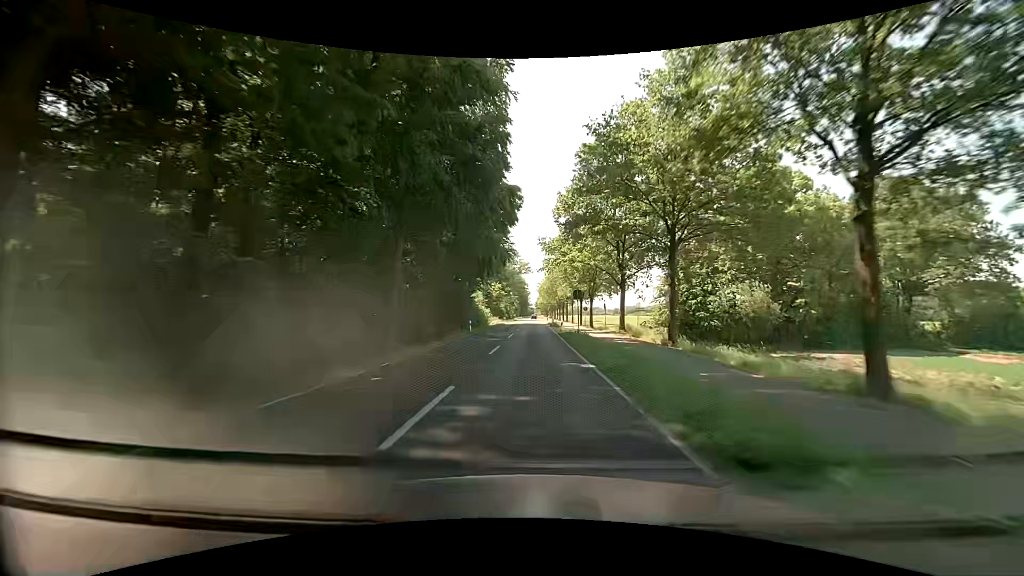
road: secondary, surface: asphalt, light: Day
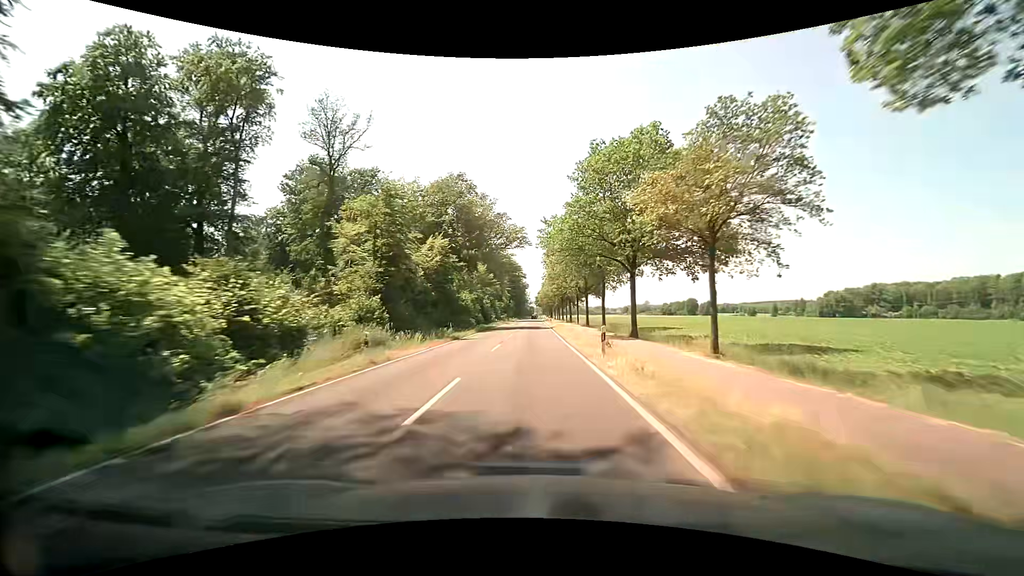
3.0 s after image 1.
(+0.1, +70.9) m; 0°
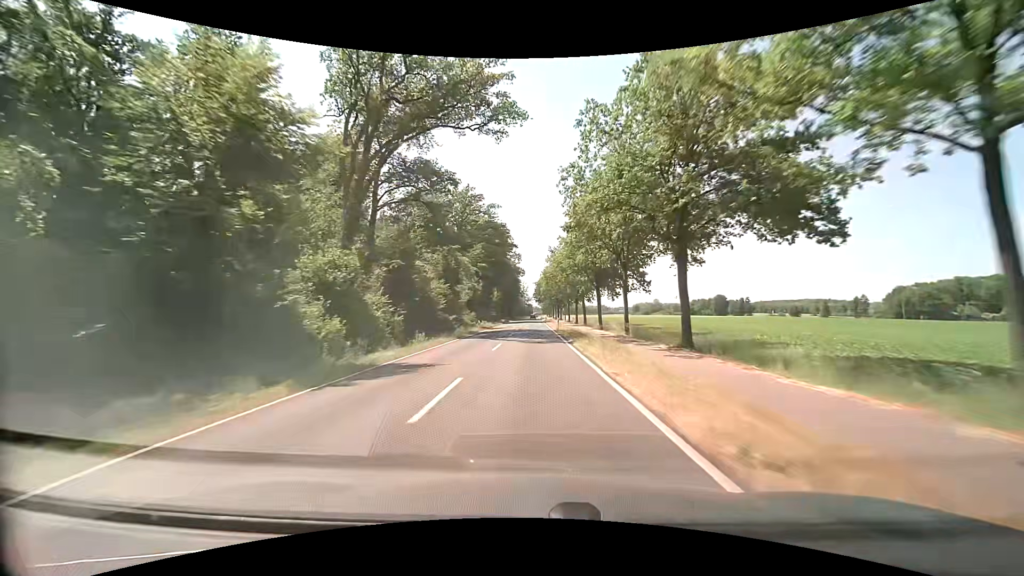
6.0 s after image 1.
(-0.3, +71.9) m; 0°
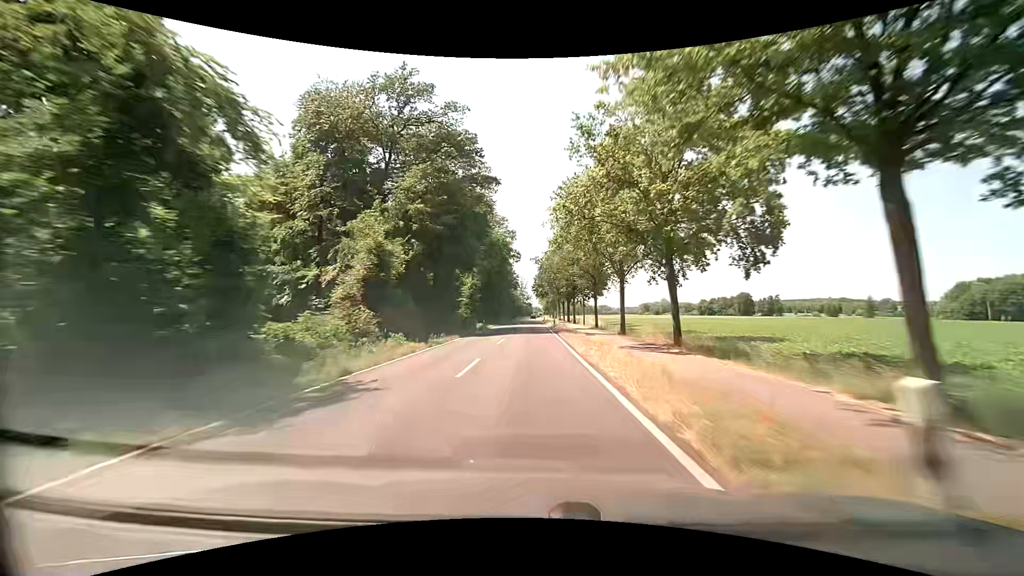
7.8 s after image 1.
(+0.3, +43.5) m; 0°
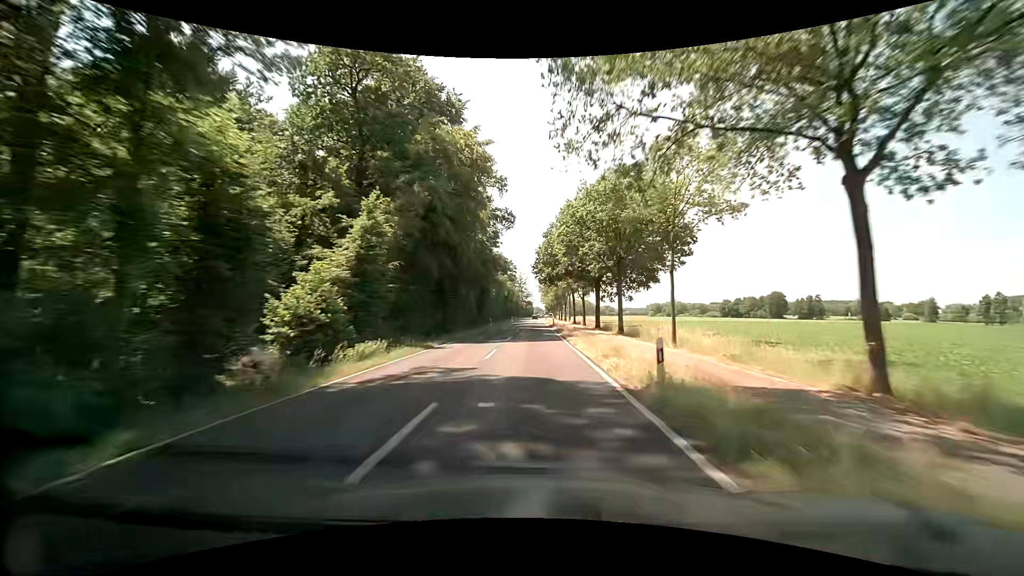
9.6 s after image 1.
(-0.3, +43.7) m; 0°
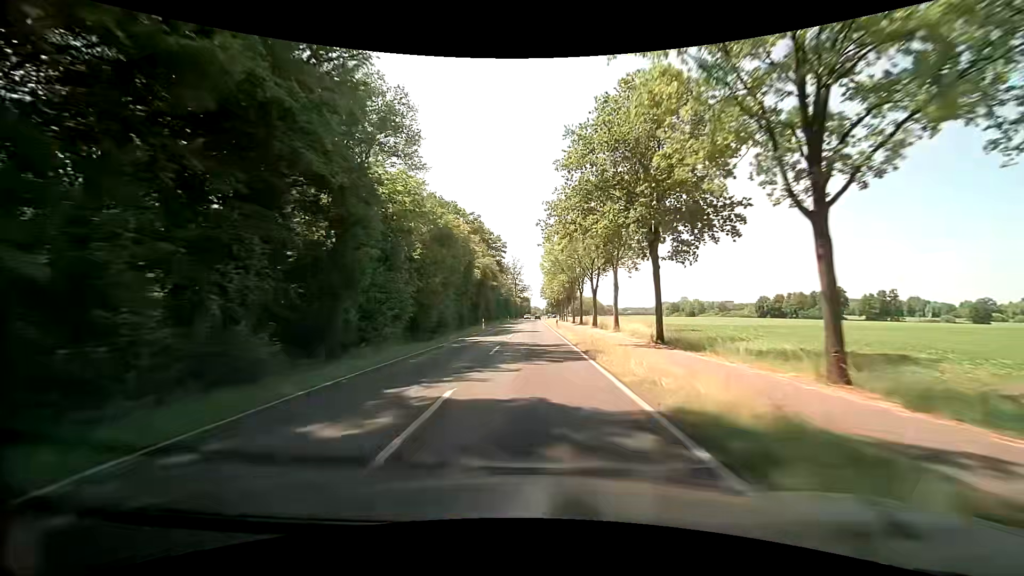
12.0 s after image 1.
(0.0, +58.5) m; 0°
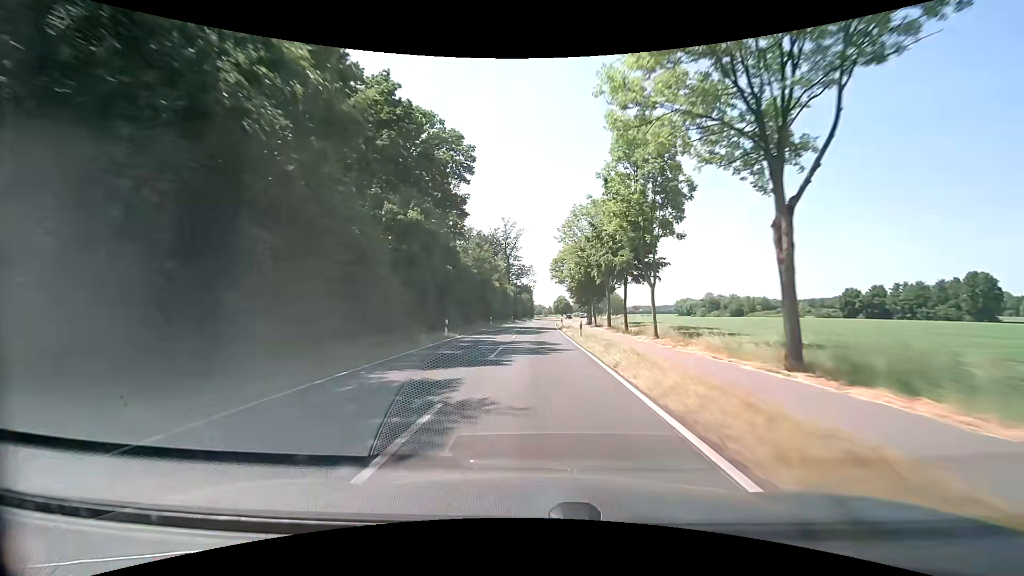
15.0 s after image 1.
(+0.1, +73.1) m; 0°
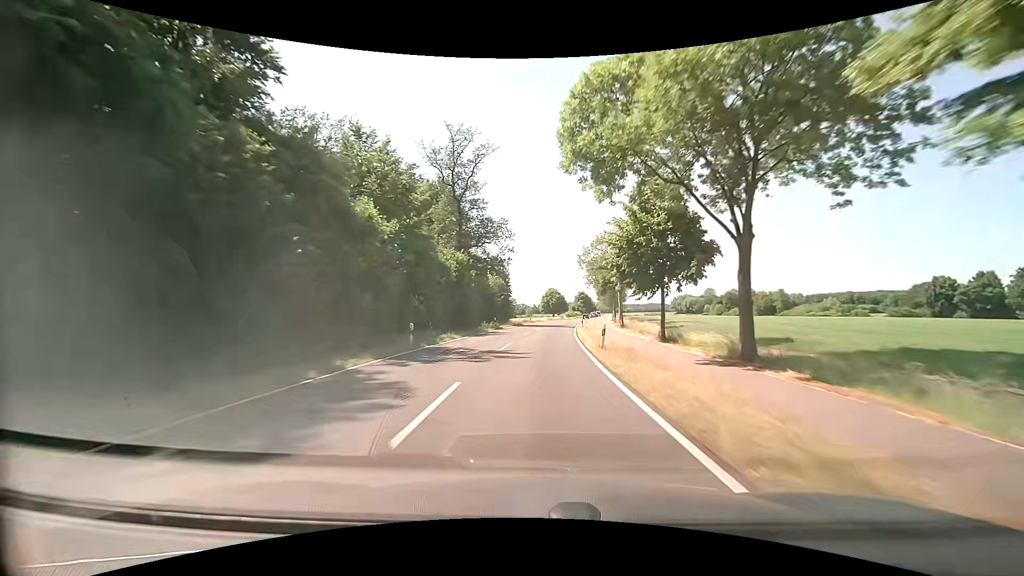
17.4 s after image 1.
(+0.7, +57.6) m; +1°
(0, +10) (0, +20) (+1, +30) (+2, +40) (+3, +50) (+4, +60) (+5, +70) (+6, +80) (+8, +90) (+9, +99) m
